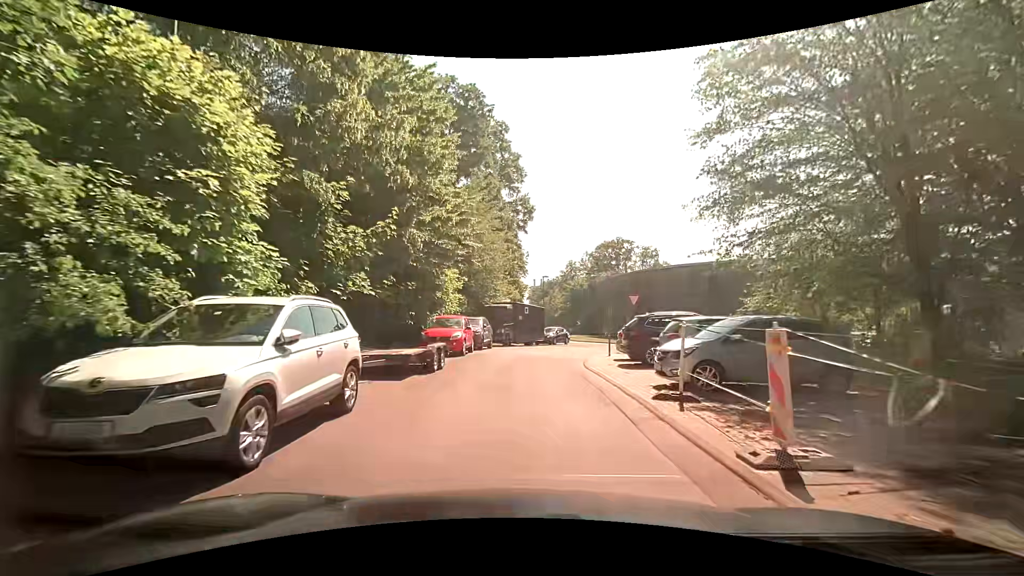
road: residential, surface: asphalt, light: Day
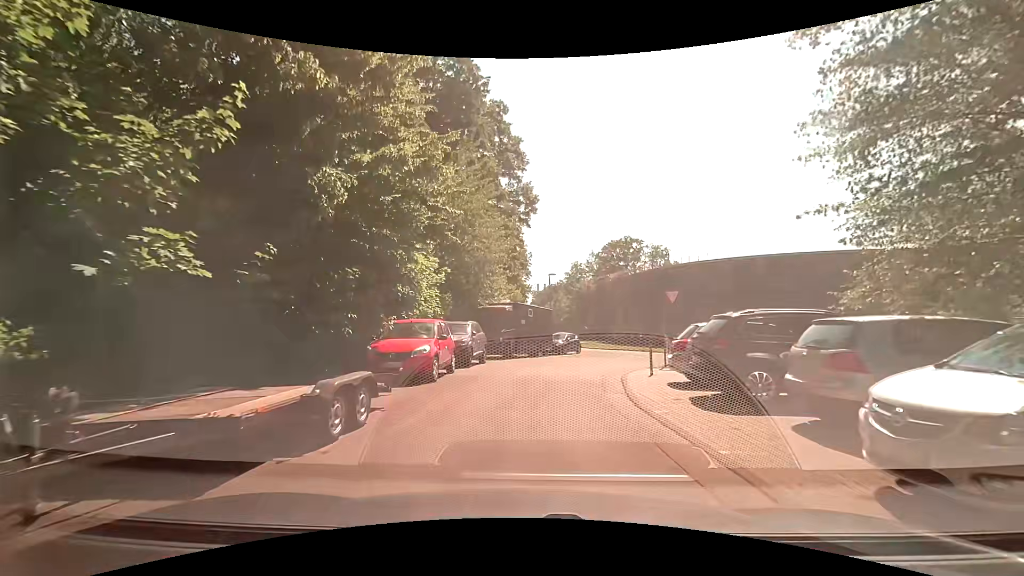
(0.0, +6.5) m; +1°
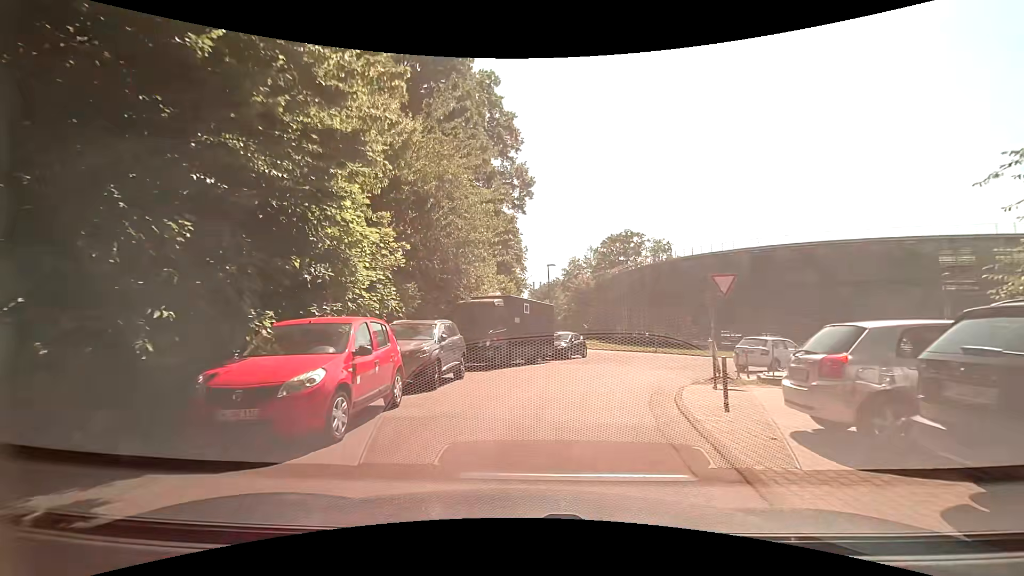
(+0.1, +5.8) m; +1°
